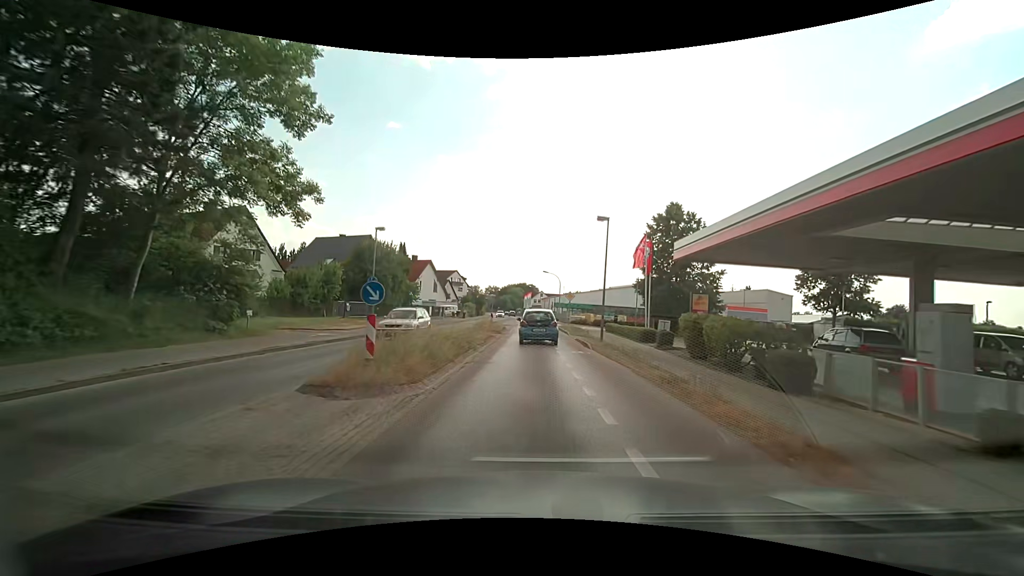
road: secondary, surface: asphalt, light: Day
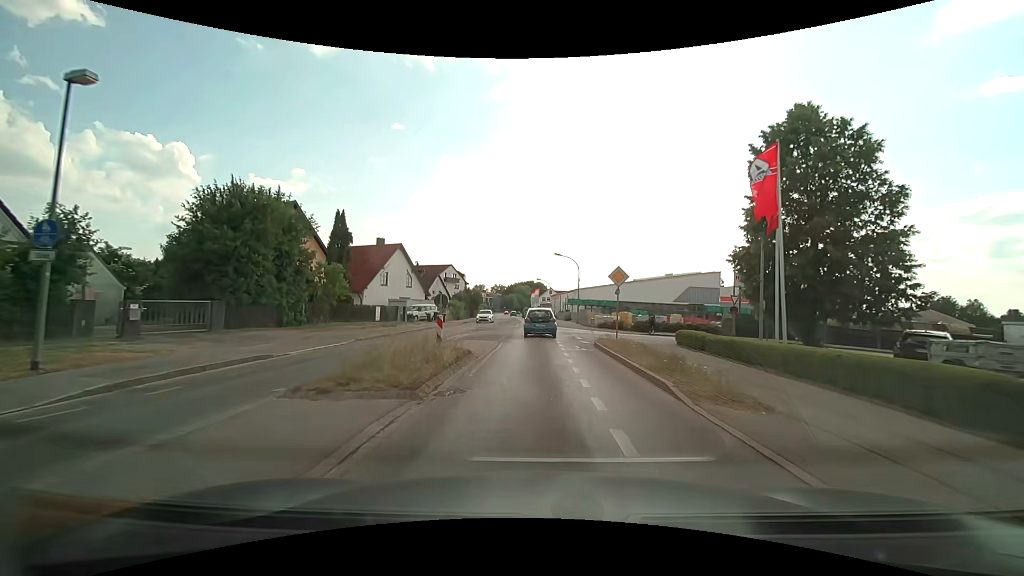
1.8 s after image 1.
(-0.1, +21.5) m; -1°
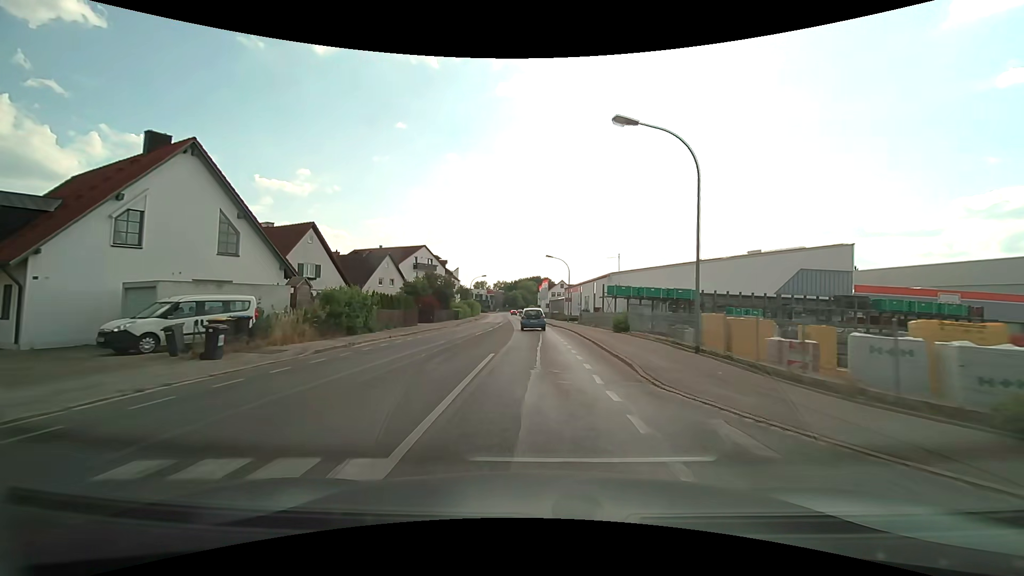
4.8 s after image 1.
(-0.1, +37.3) m; 0°
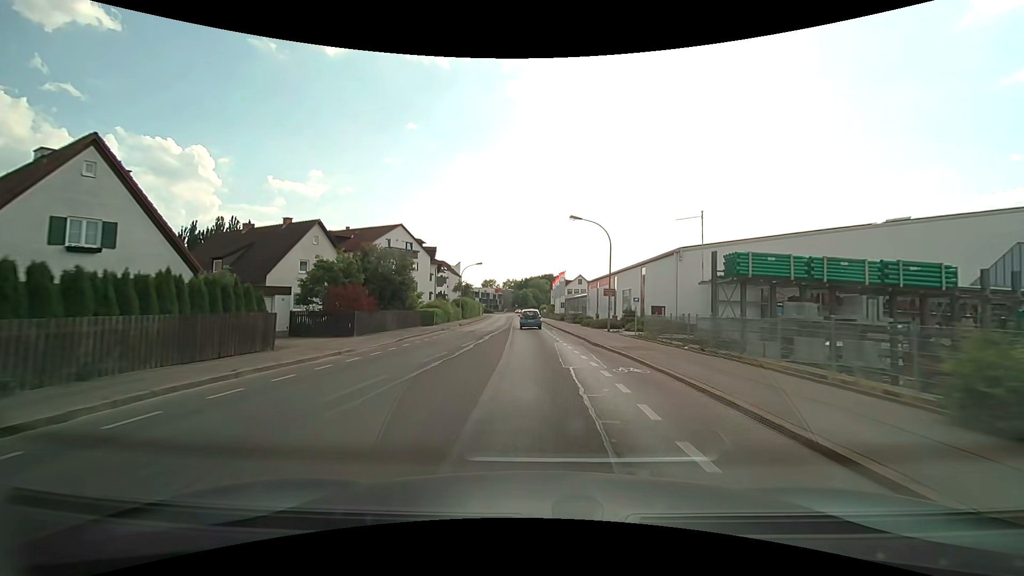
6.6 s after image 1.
(-0.4, +23.4) m; -1°
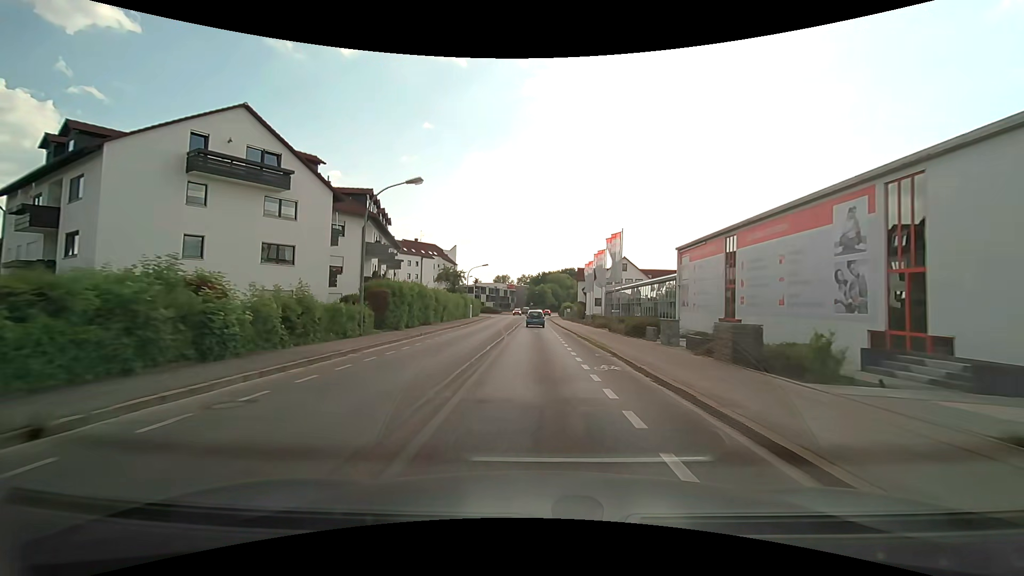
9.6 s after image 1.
(-0.9, +40.6) m; -2°
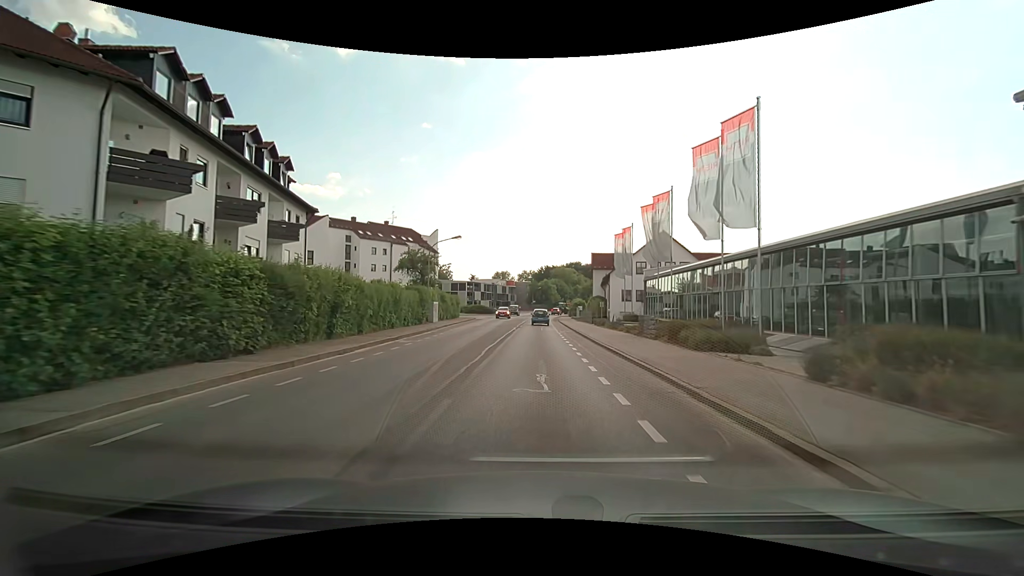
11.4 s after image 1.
(0.0, +24.7) m; 0°
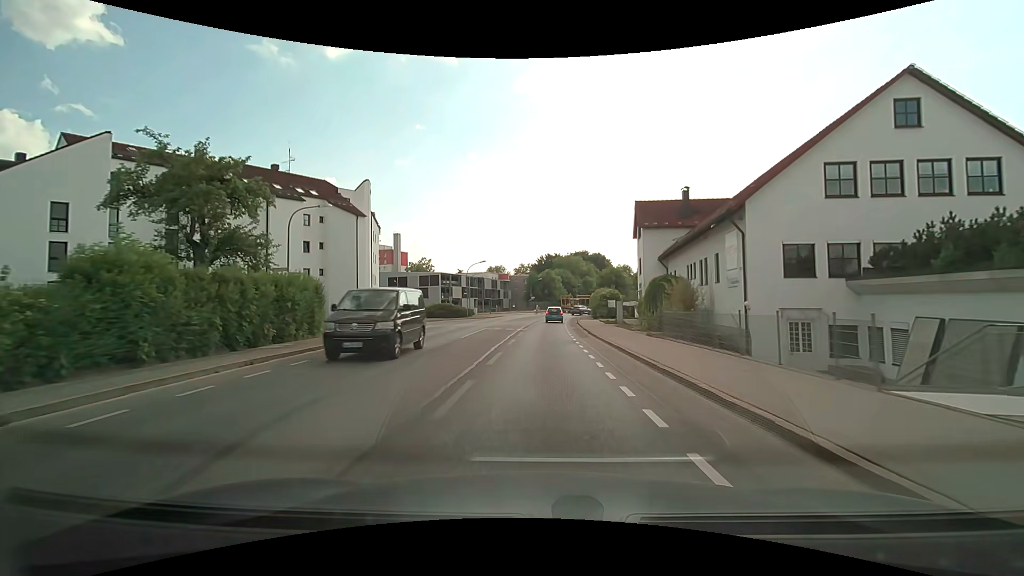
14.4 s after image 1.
(-0.1, +39.2) m; 0°
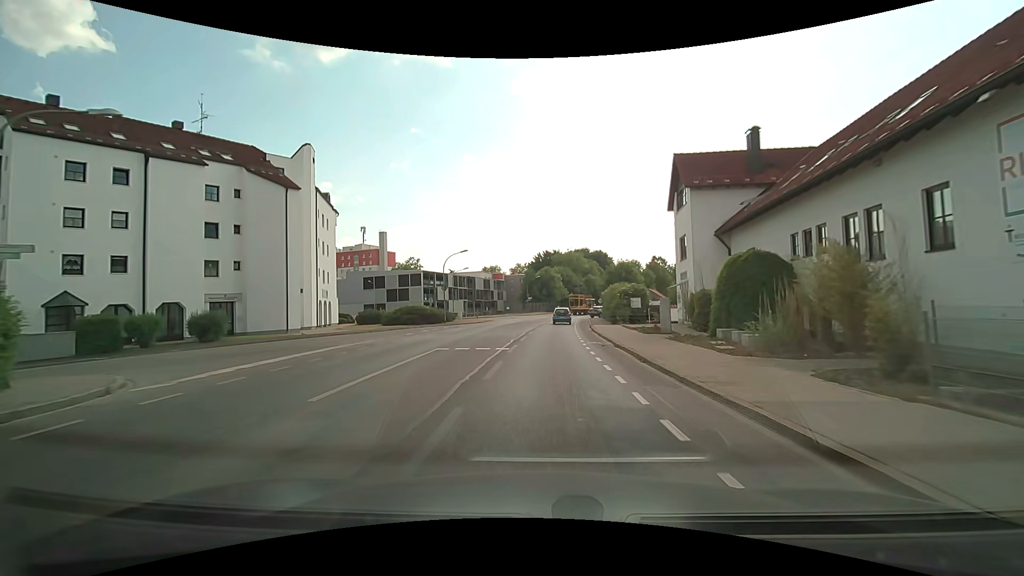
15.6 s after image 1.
(0.0, +14.3) m; 0°
(0, +10) (0, +20) (+1, +30) (+1, +40) (+2, +50) (+3, +60) (+4, +70) (+6, +80) (+7, +90) (+10, +99) m
